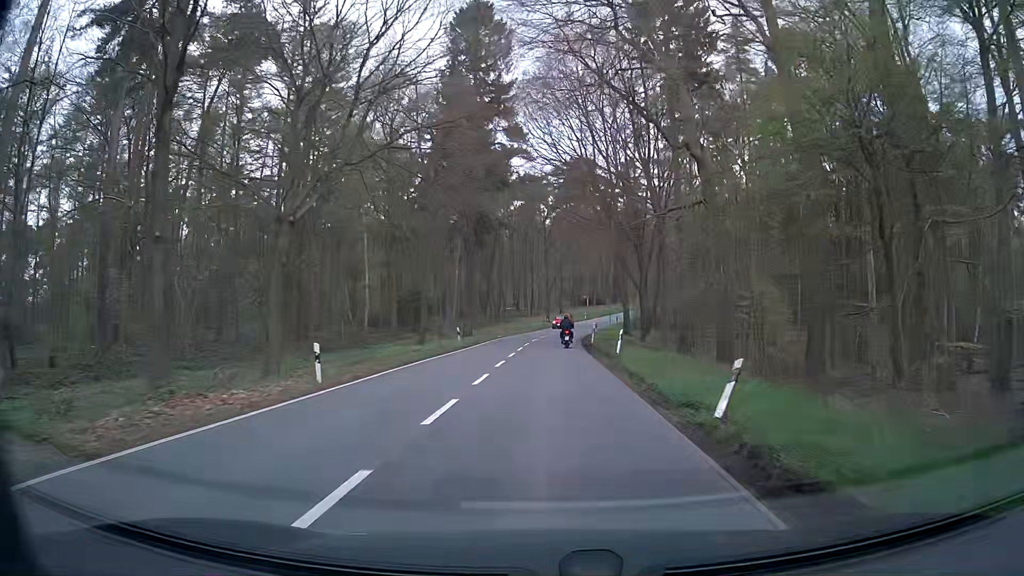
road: secondary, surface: asphalt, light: Day
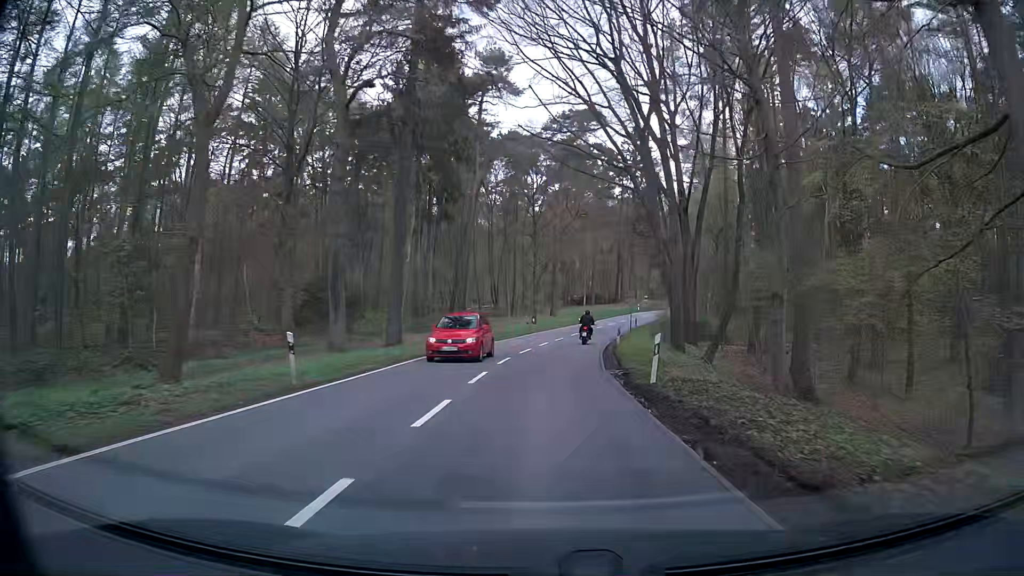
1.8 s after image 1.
(+0.1, +24.4) m; 0°
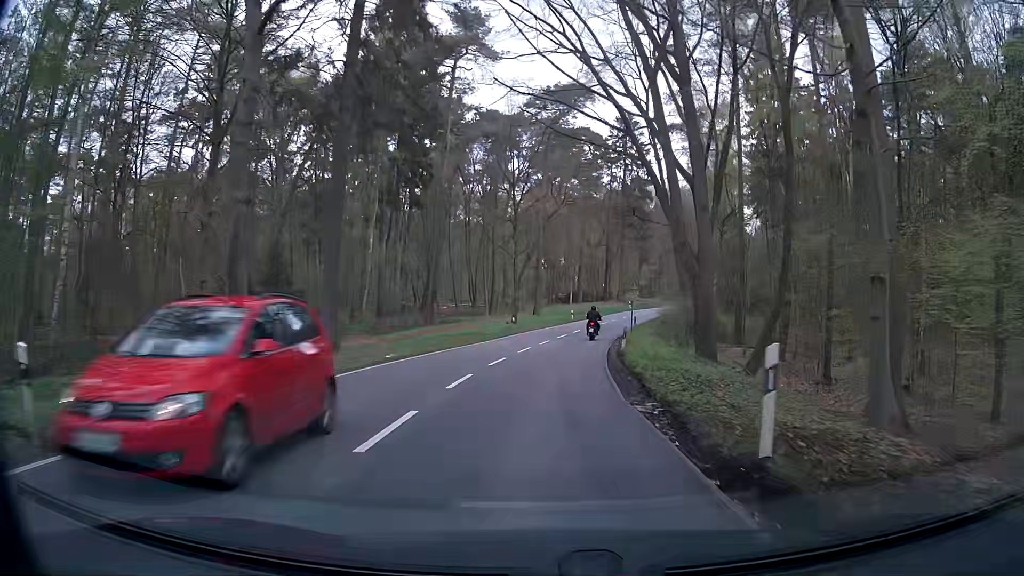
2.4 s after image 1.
(+0.1, +8.0) m; +1°
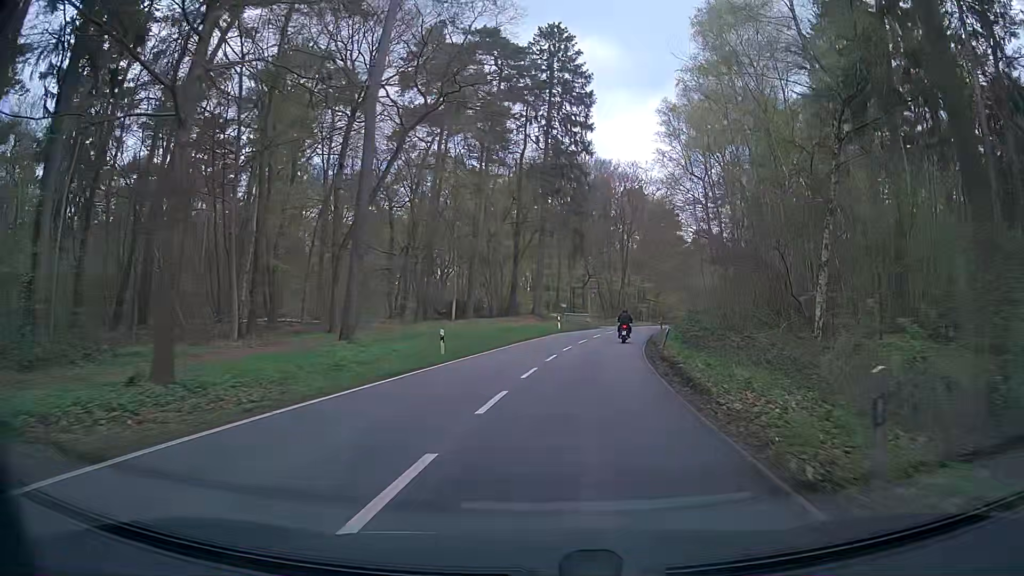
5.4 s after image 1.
(+2.6, +38.5) m; +9°
(0, +10) (+1, +20) (+3, +30) (+5, +40) (+7, +49) (+10, +59) (+14, +68) (+17, +78) (+21, +87) (+25, +96) m
